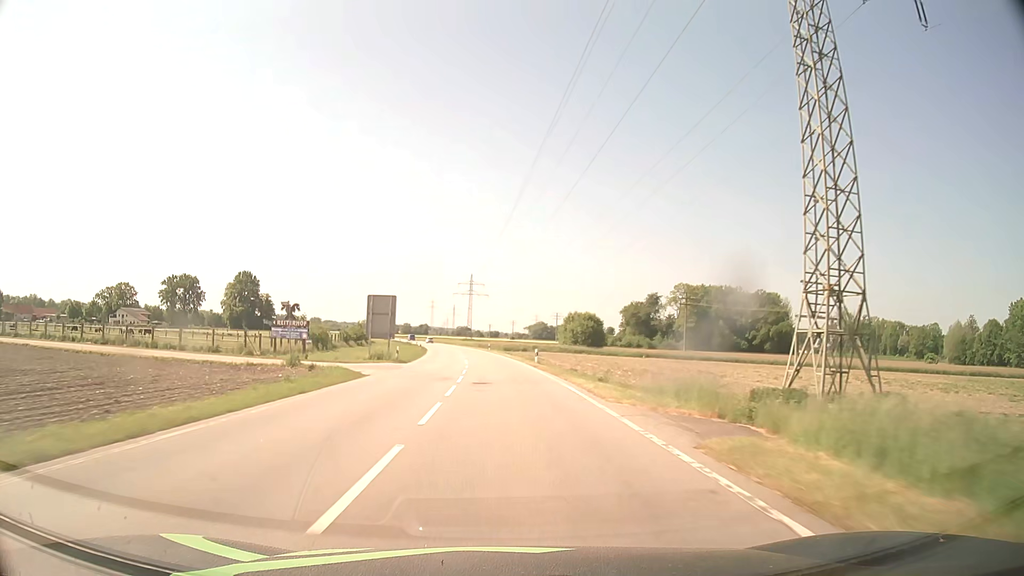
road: secondary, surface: asphalt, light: Day
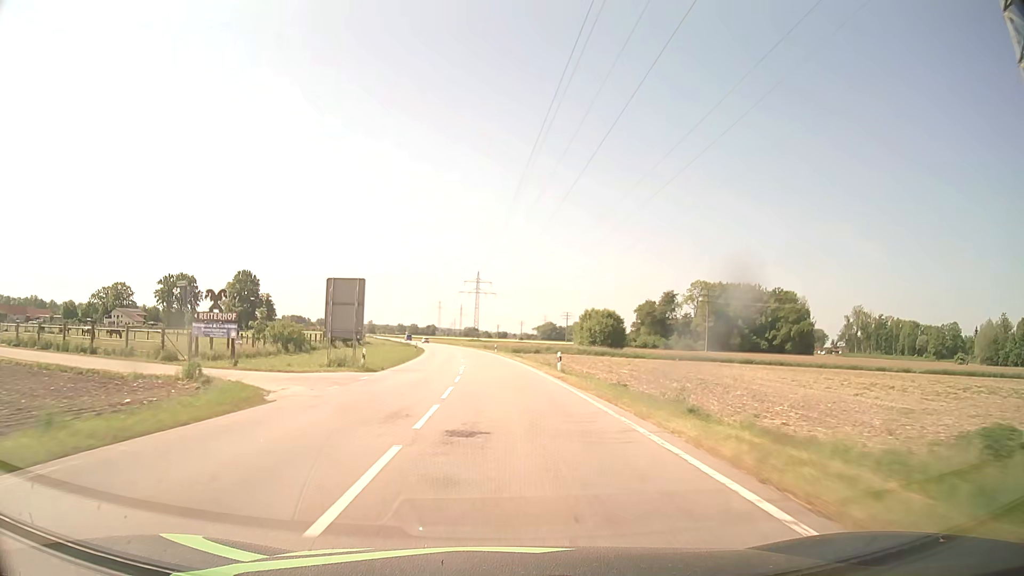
(-0.1, +12.5) m; -1°
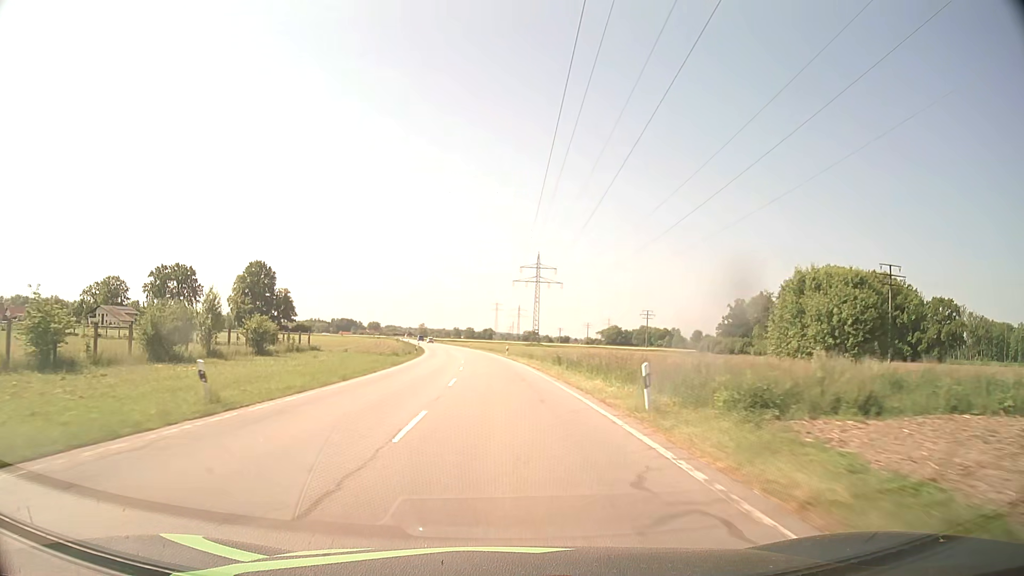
(-2.5, +62.4) m; -5°
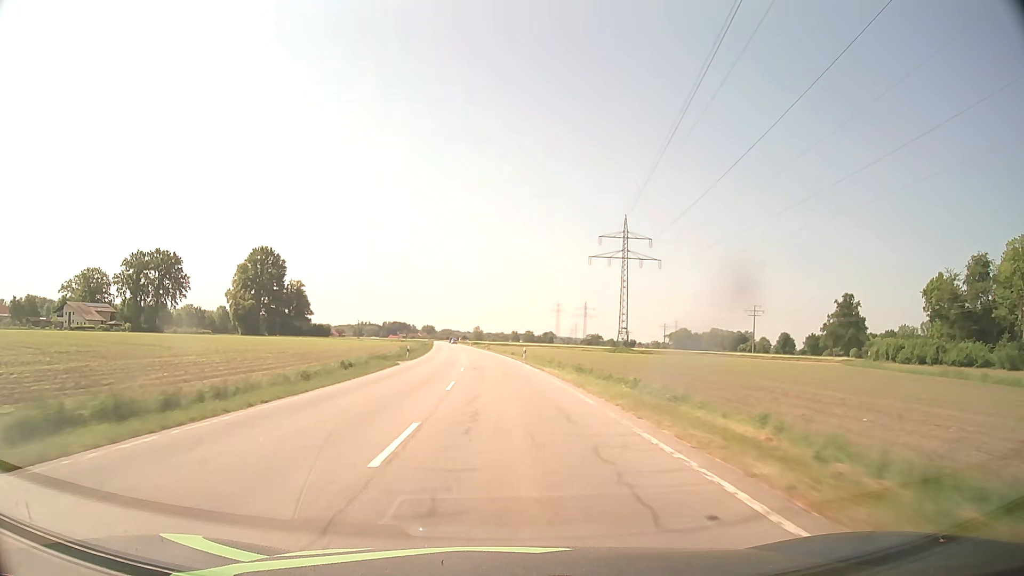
(-2.7, +62.3) m; -5°
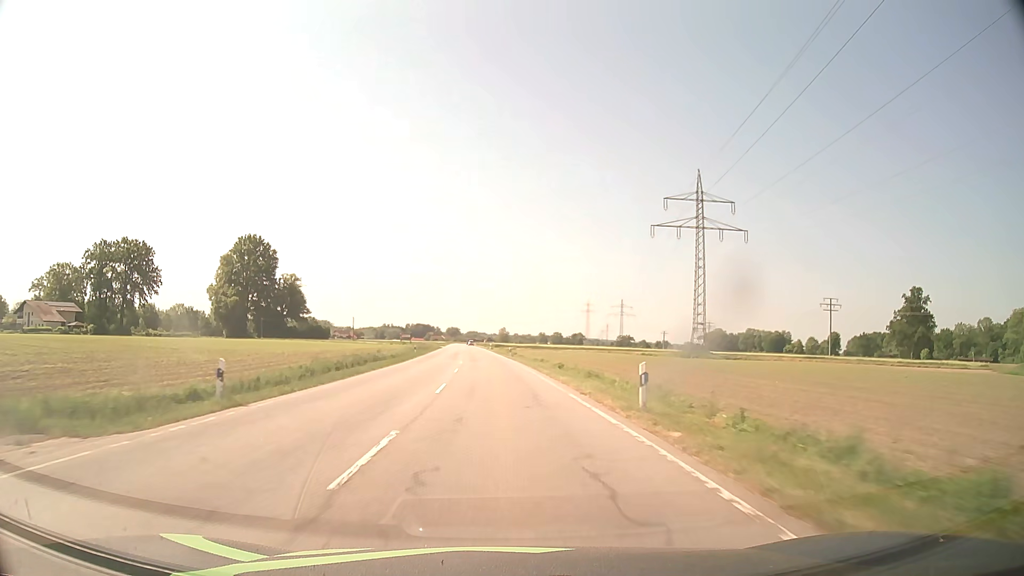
(-0.7, +37.4) m; -2°
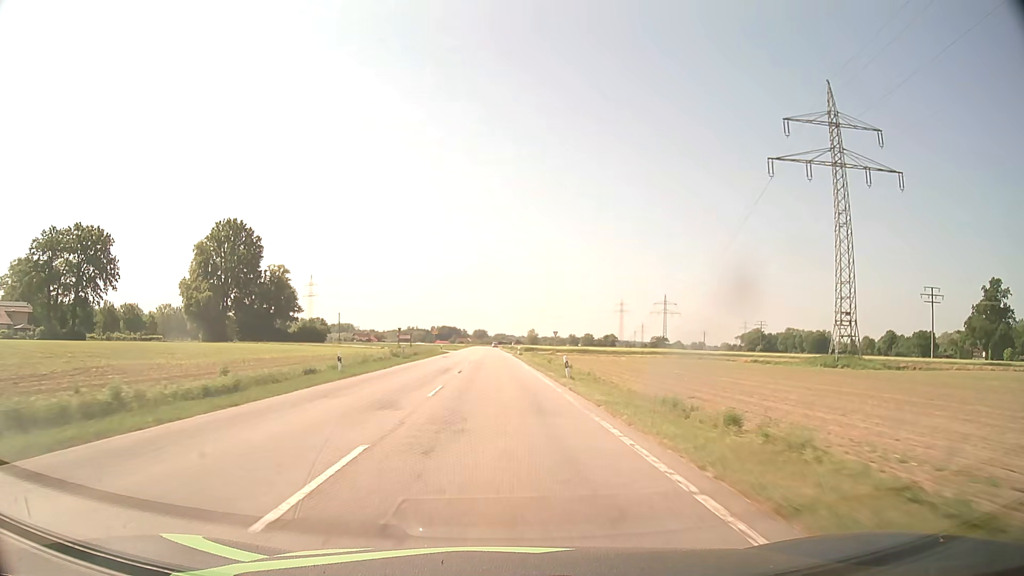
(-0.8, +37.4) m; -2°
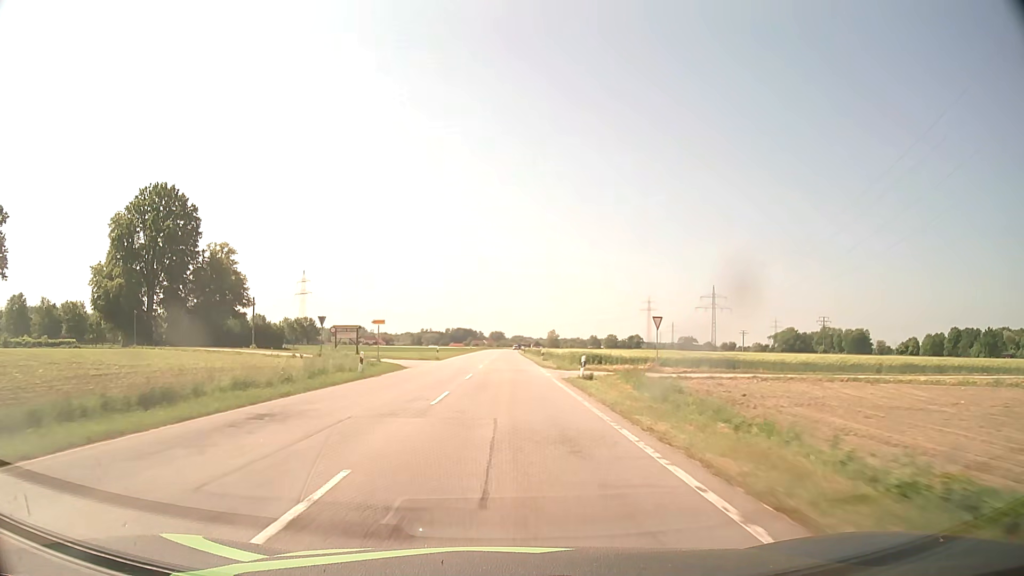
(-0.8, +49.9) m; -2°
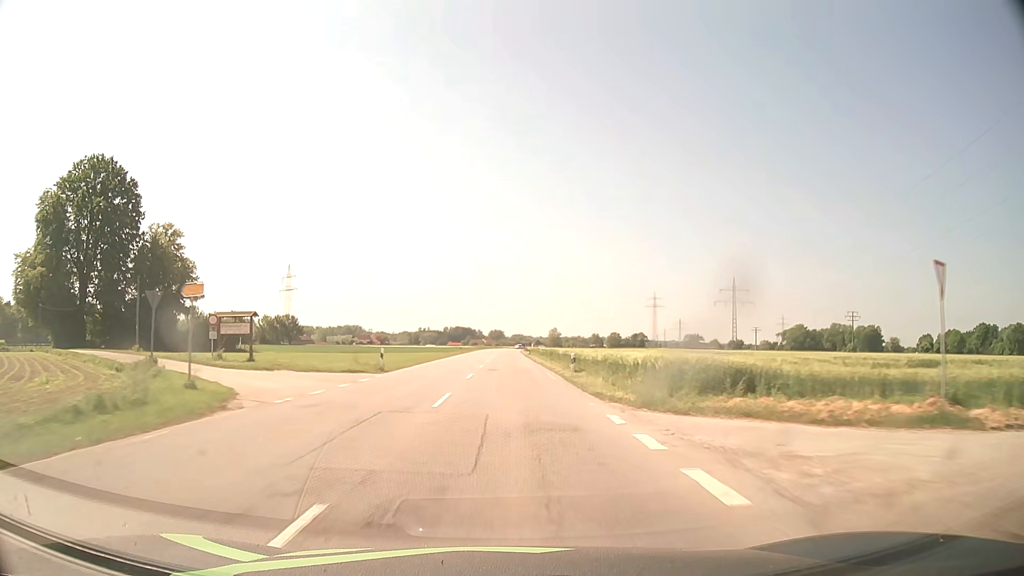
(0.0, +25.0) m; 0°
(0, +10) (0, +20) (0, +30) (0, +40) (0, +50) (0, +60) (0, +70) (0, +80) (0, +90) (0, +100) m
